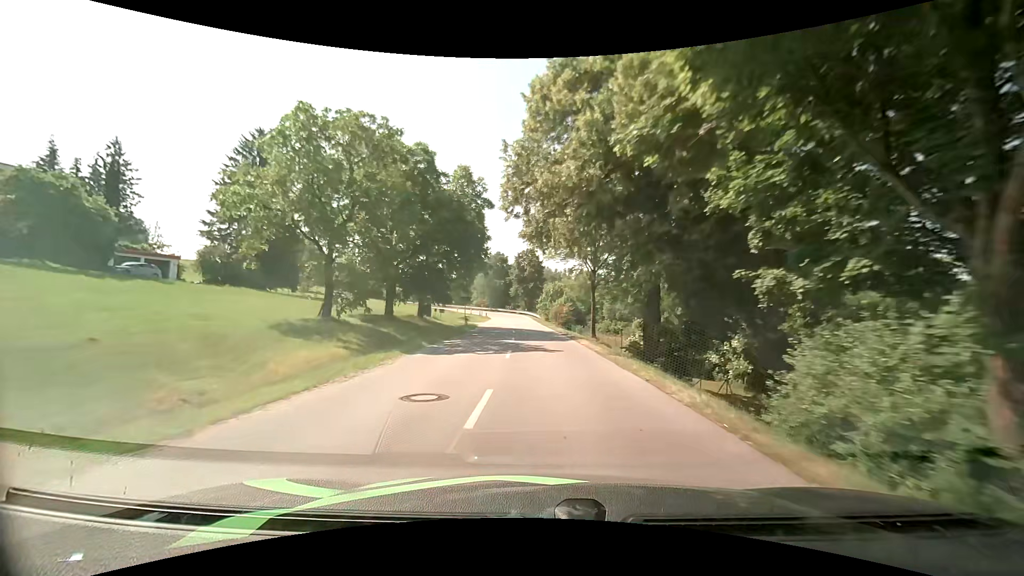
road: tertiary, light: Day
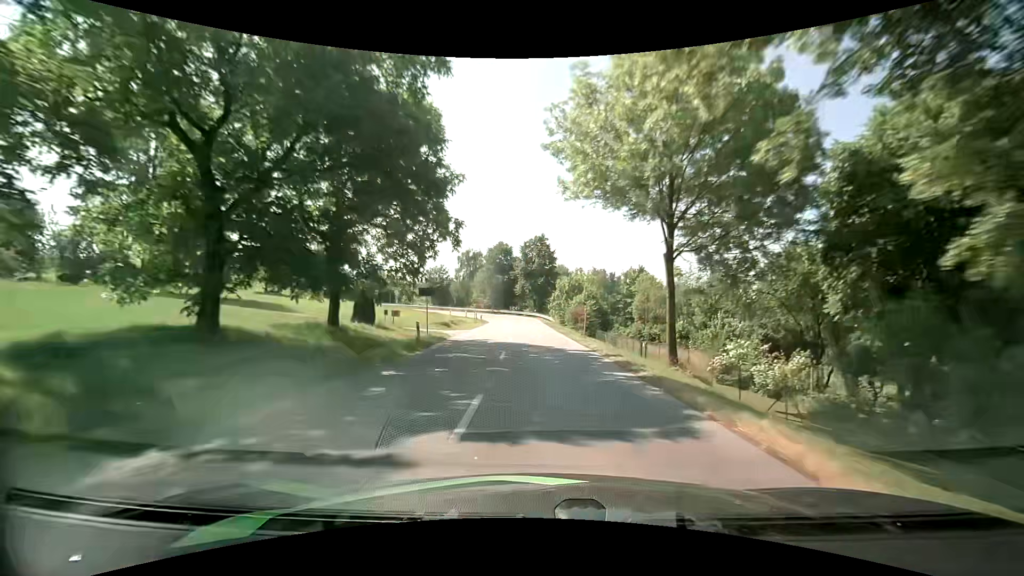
(-0.2, +19.0) m; -1°
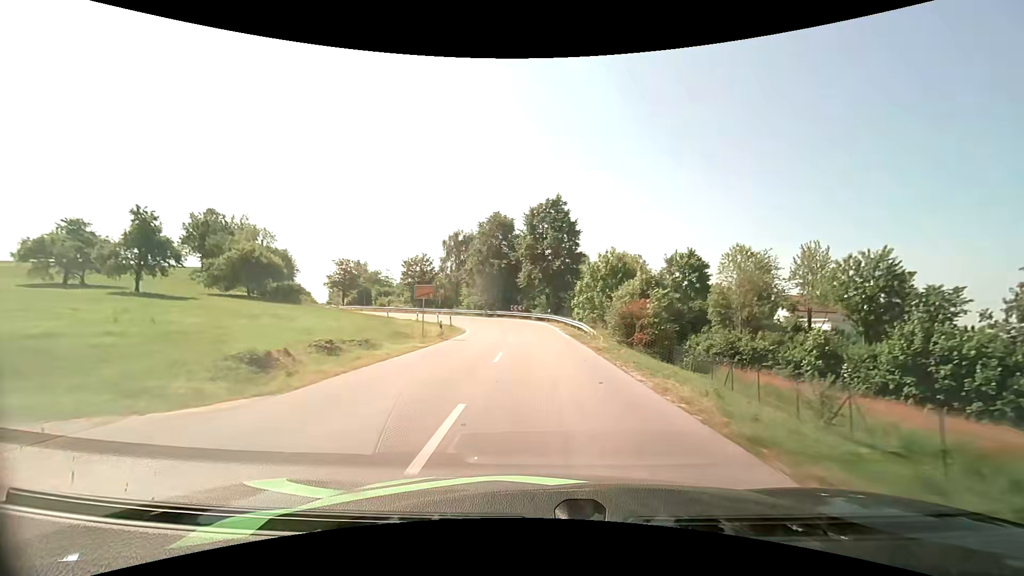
(-0.4, +28.2) m; -1°
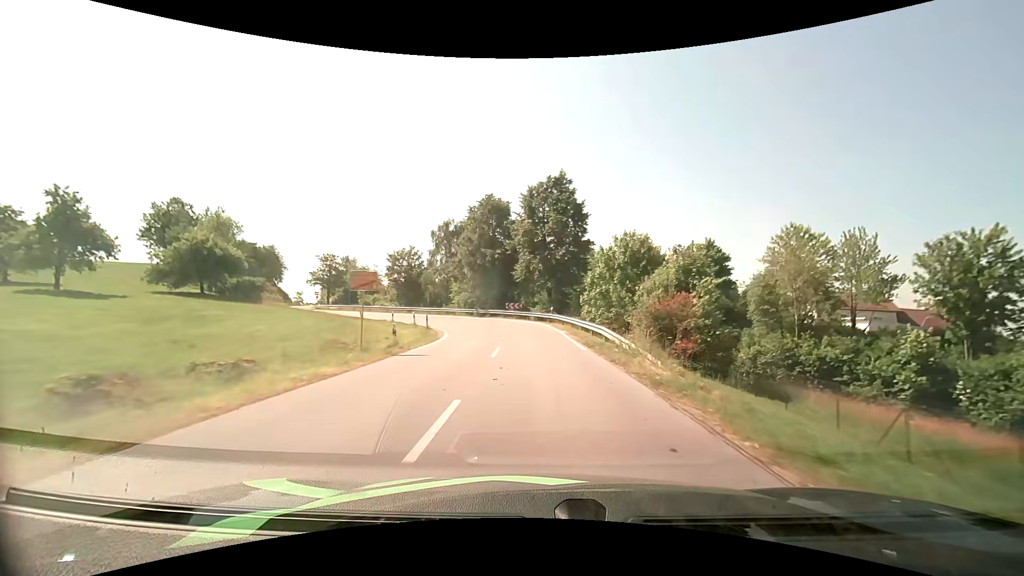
(0.0, +8.7) m; 0°
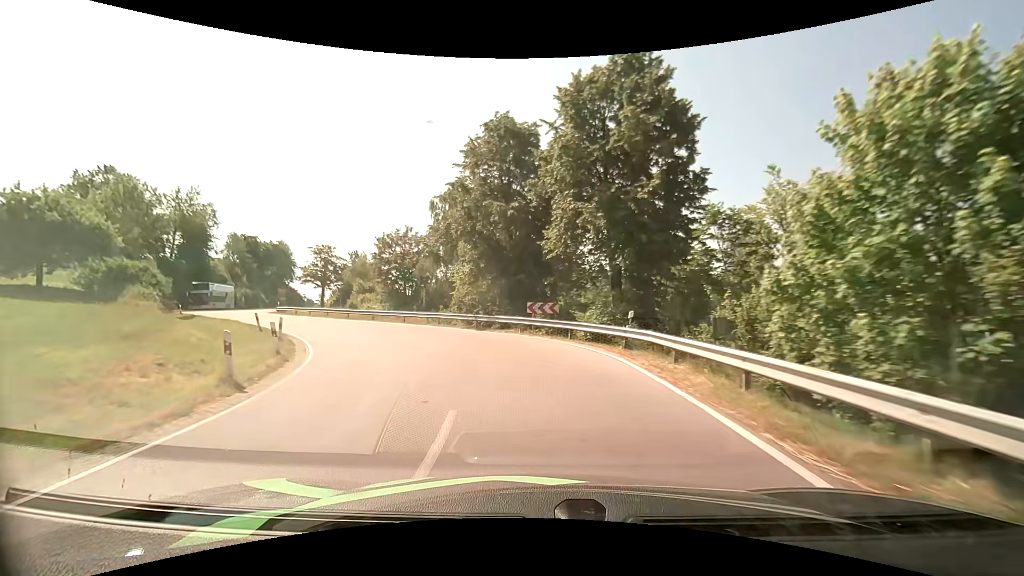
(-0.4, +23.2) m; -4°
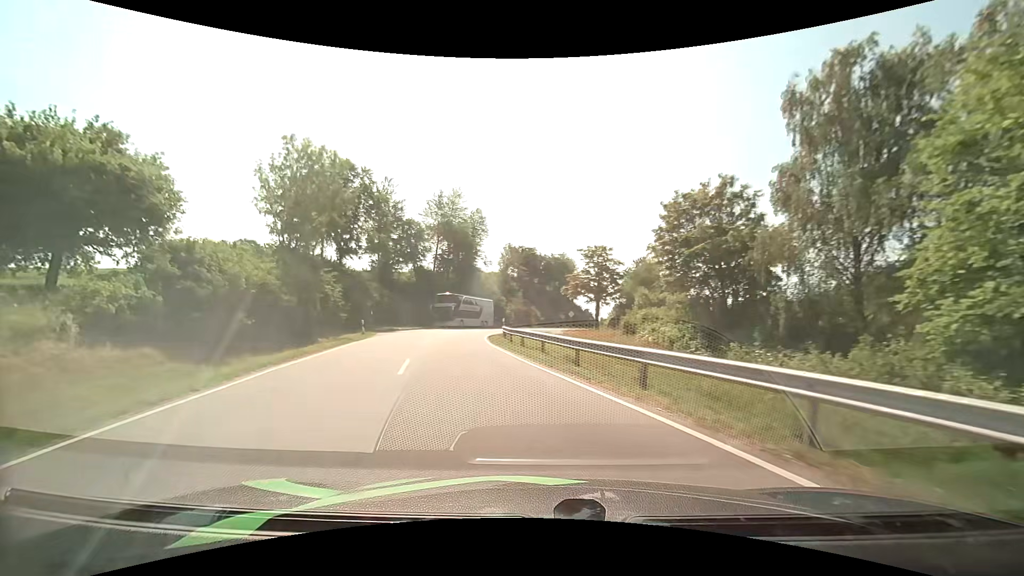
(-7.4, +26.6) m; -32°
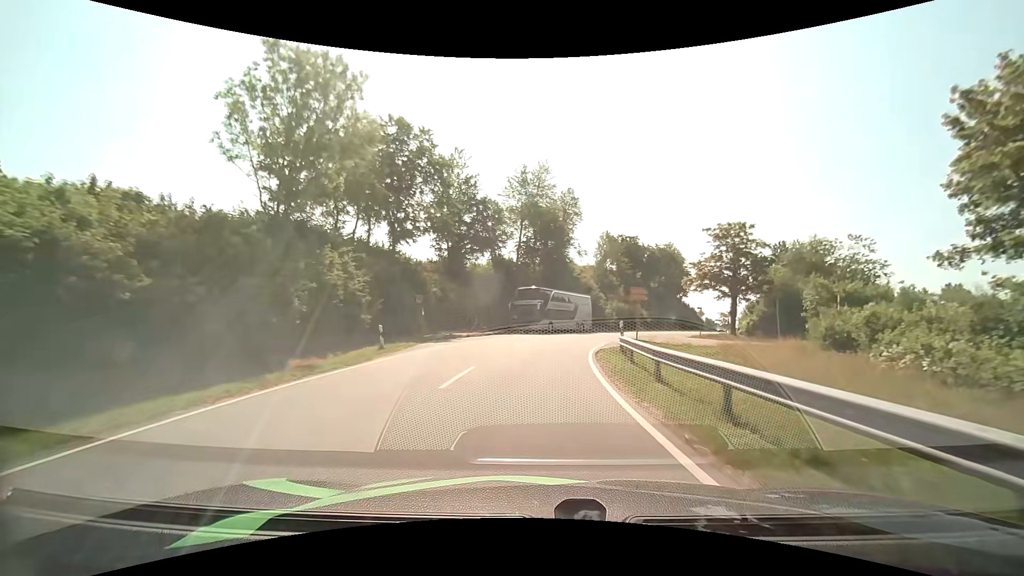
(-1.8, +14.2) m; -12°
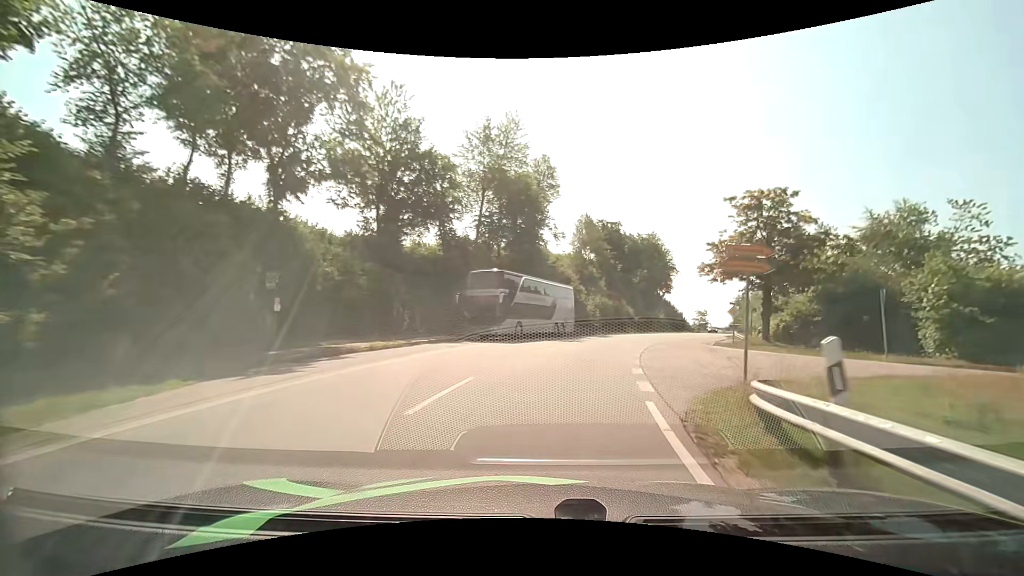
(+0.2, +14.8) m; +3°
(+1, +10) (+2, +20) (+5, +29) (+8, +39) (+13, +48) (+17, +57) (+22, +66) (+27, +74) (+31, +83) (+35, +93) m
